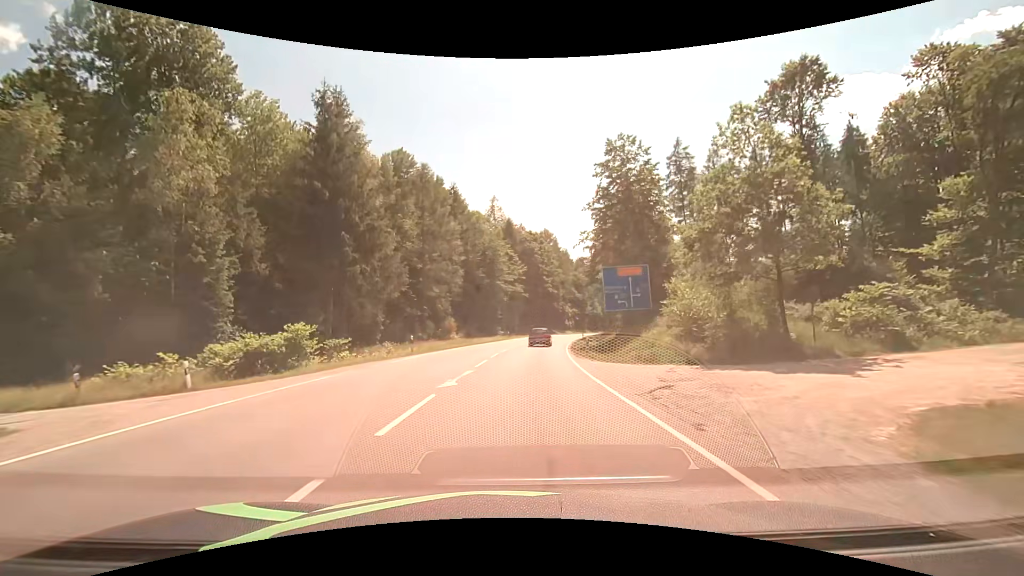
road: secondary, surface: asphalt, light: Day
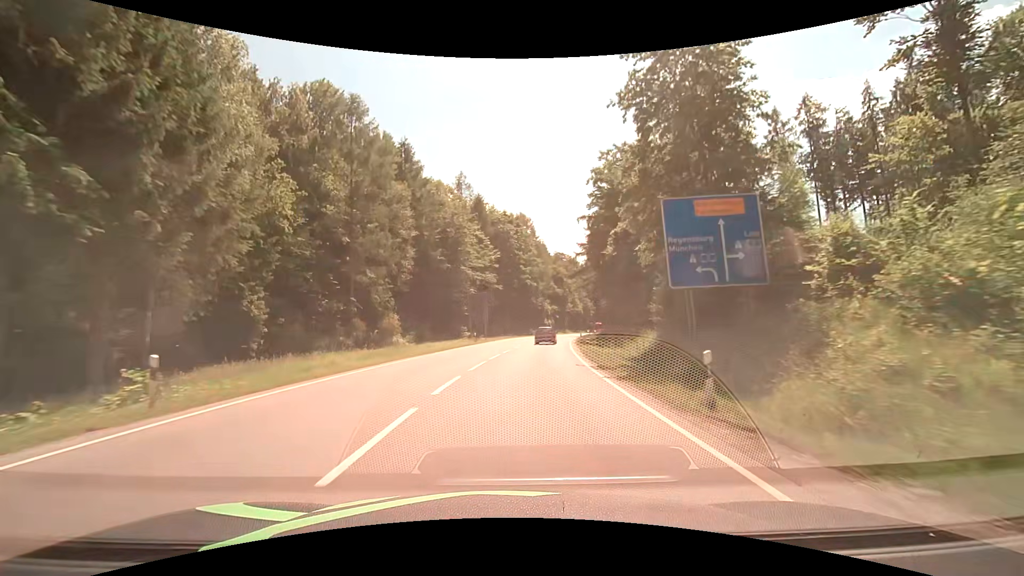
(+0.5, +20.2) m; +3°
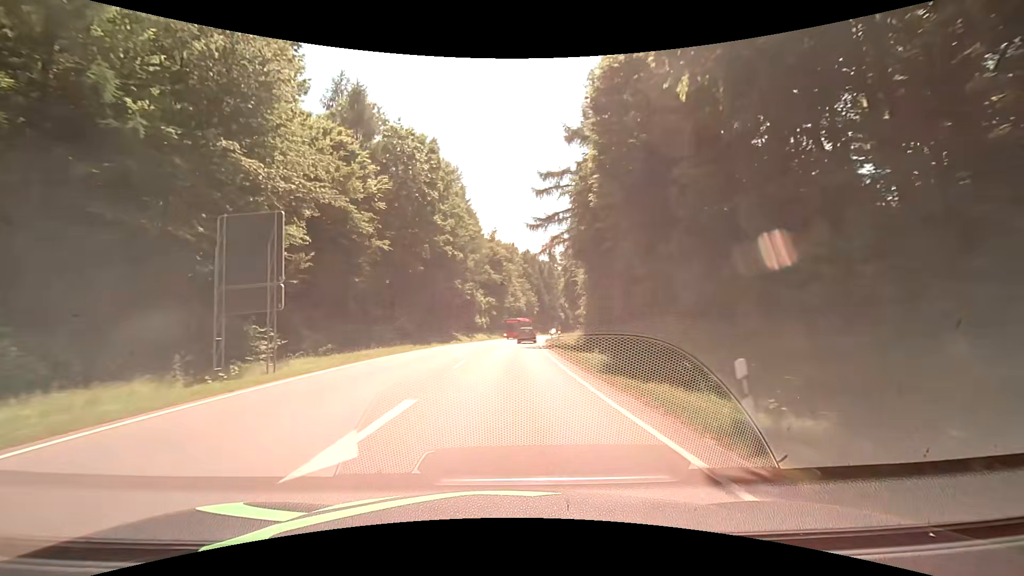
(+2.9, +41.3) m; +8°
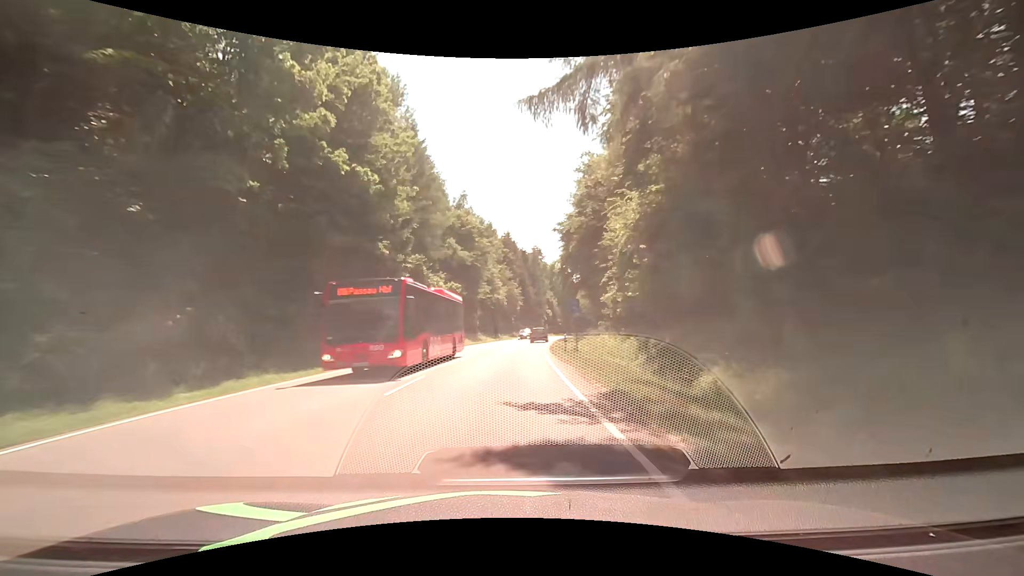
(+1.0, +31.3) m; +3°
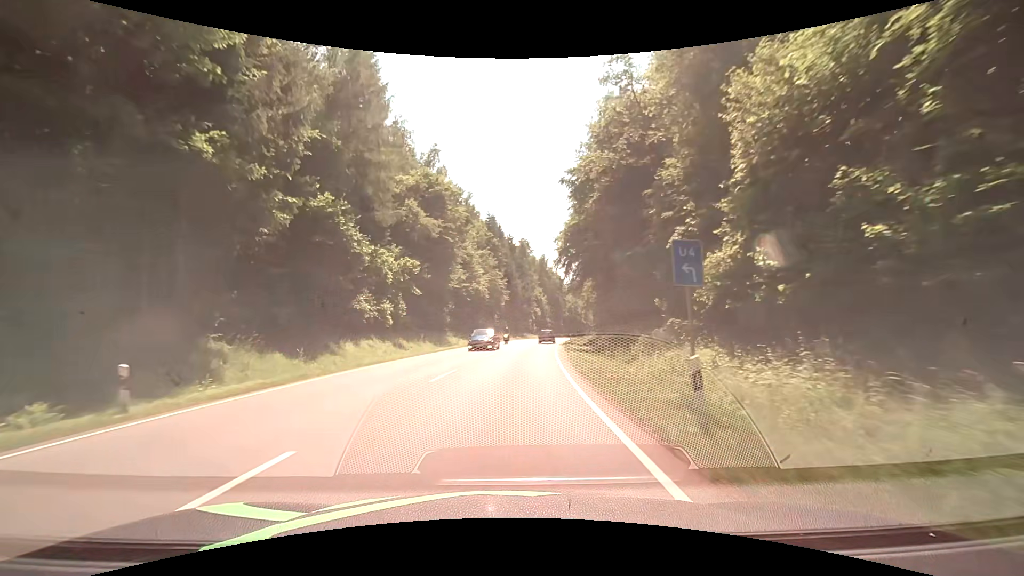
(+0.3, +20.8) m; +2°
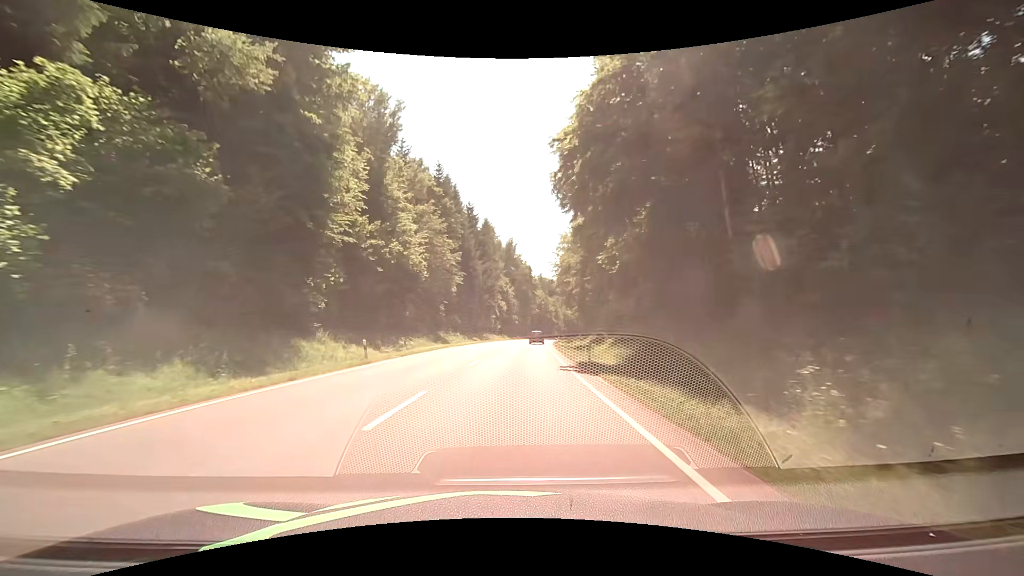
(+1.2, +31.0) m; +5°
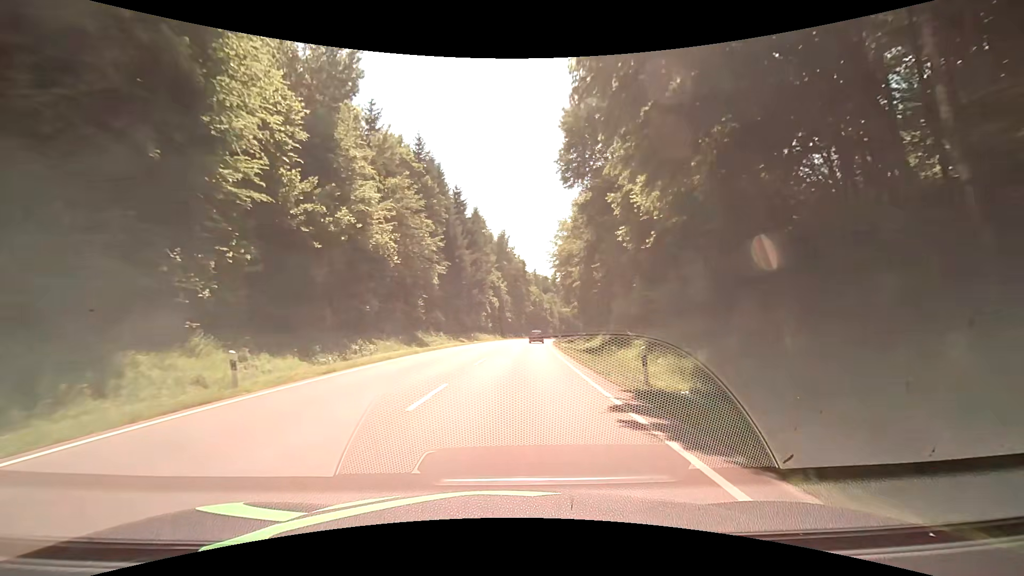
(0.0, +10.4) m; +1°
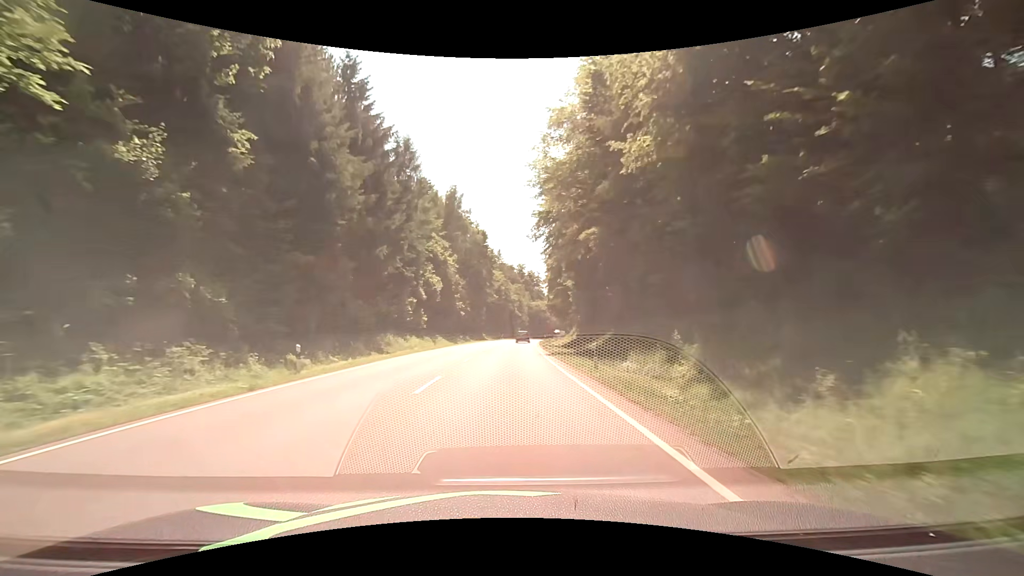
(+1.4, +41.7) m; +4°
(0, +10) (0, +20) (0, +30) (0, +40) (+1, +50) (+1, +60) (+1, +70) (+2, +80) (+3, +90) (+4, +100) m
